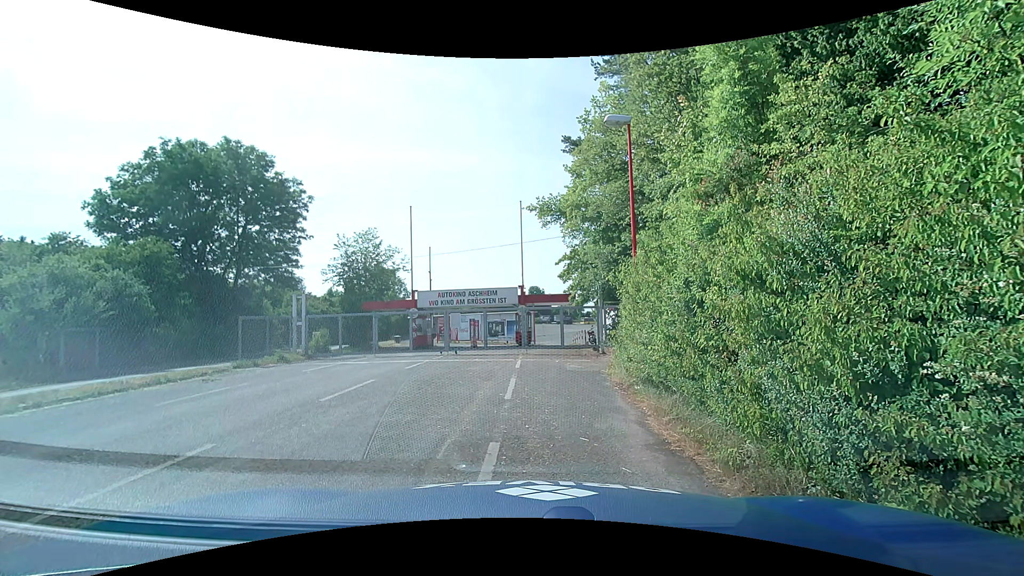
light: Day
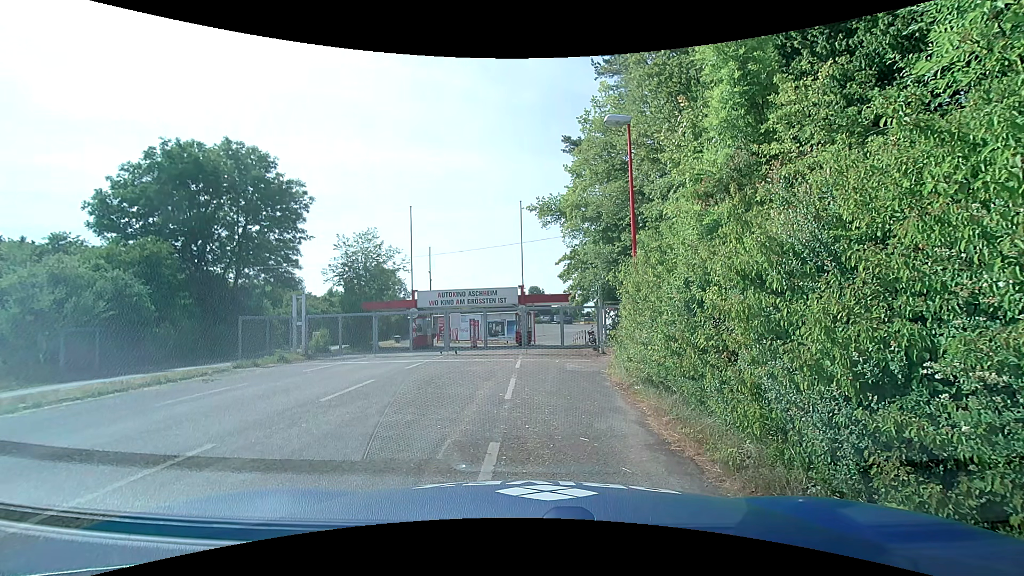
(0.0, 0.0) m; 0°
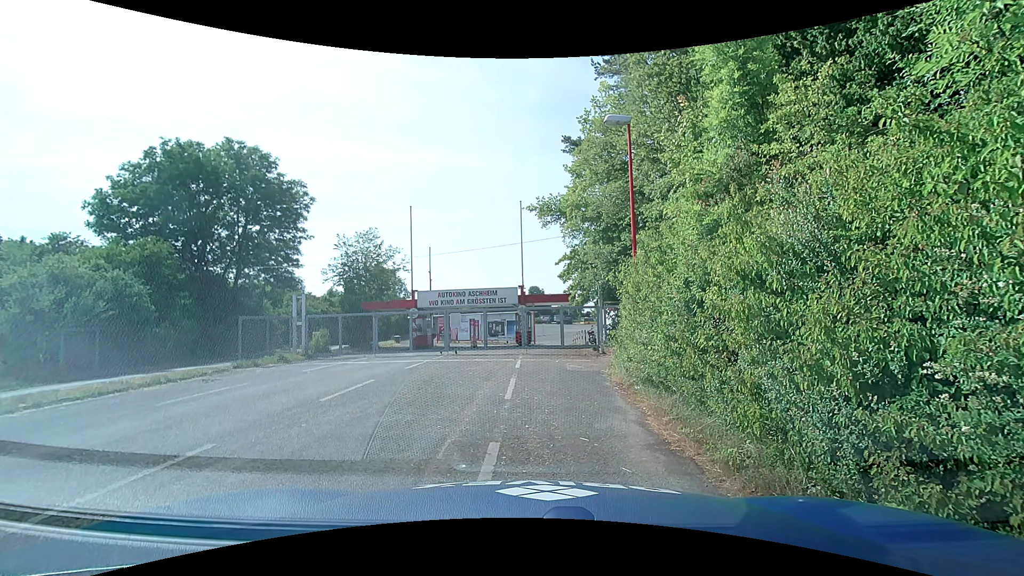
(0.0, 0.0) m; 0°
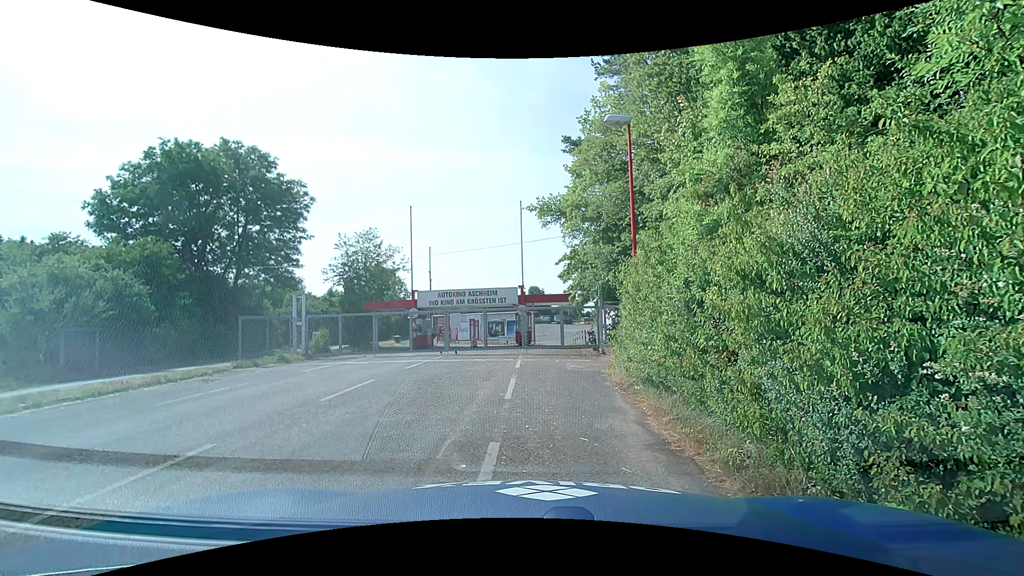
(0.0, 0.0) m; 0°
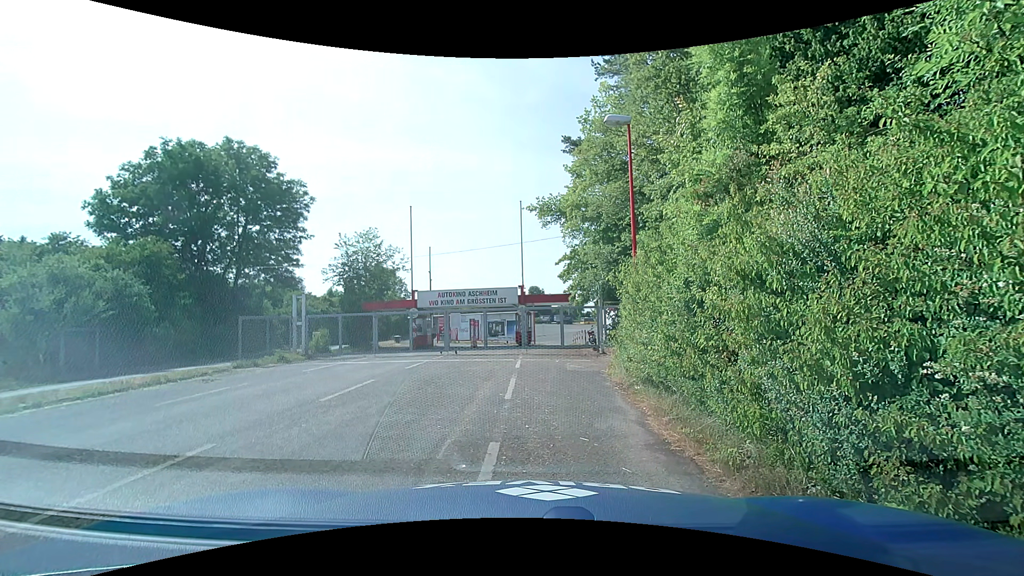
(0.0, 0.0) m; 0°
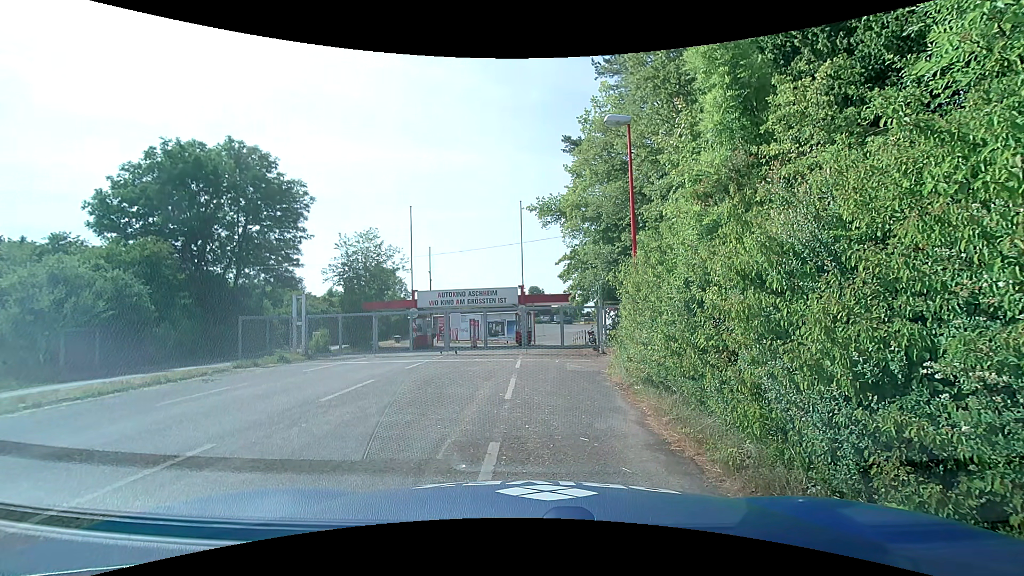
(0.0, 0.0) m; 0°
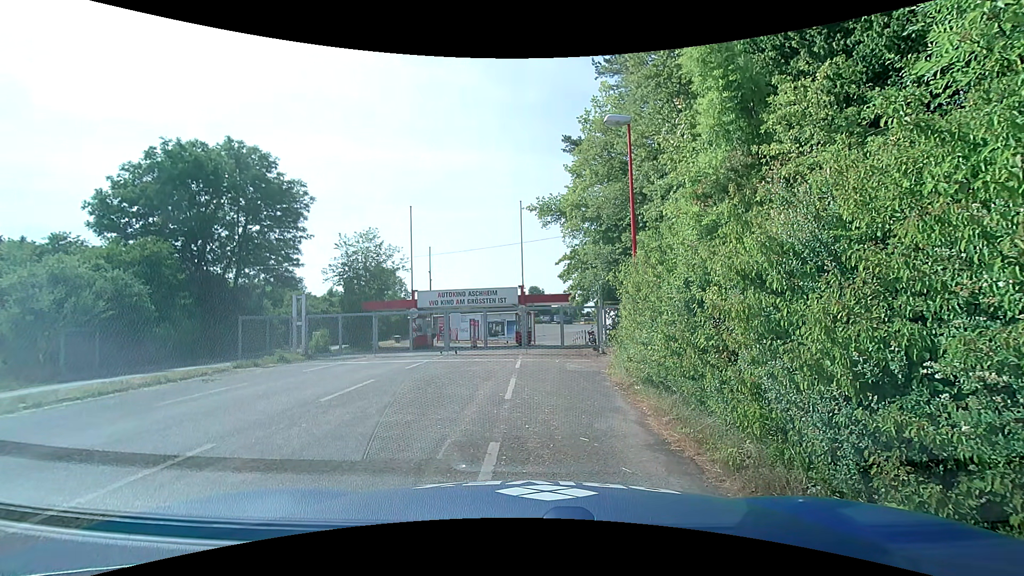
(0.0, 0.0) m; 0°
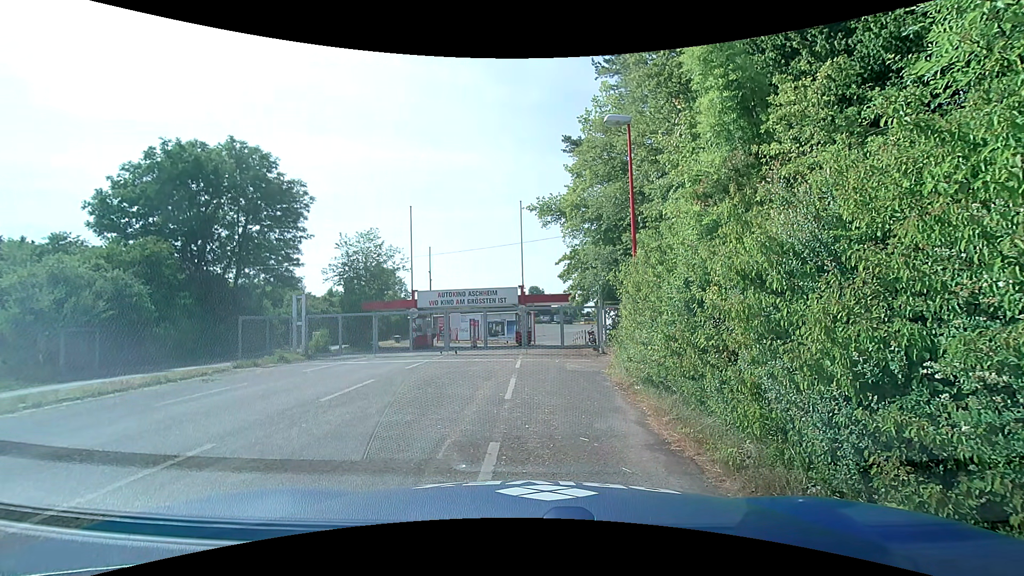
(0.0, 0.0) m; 0°
